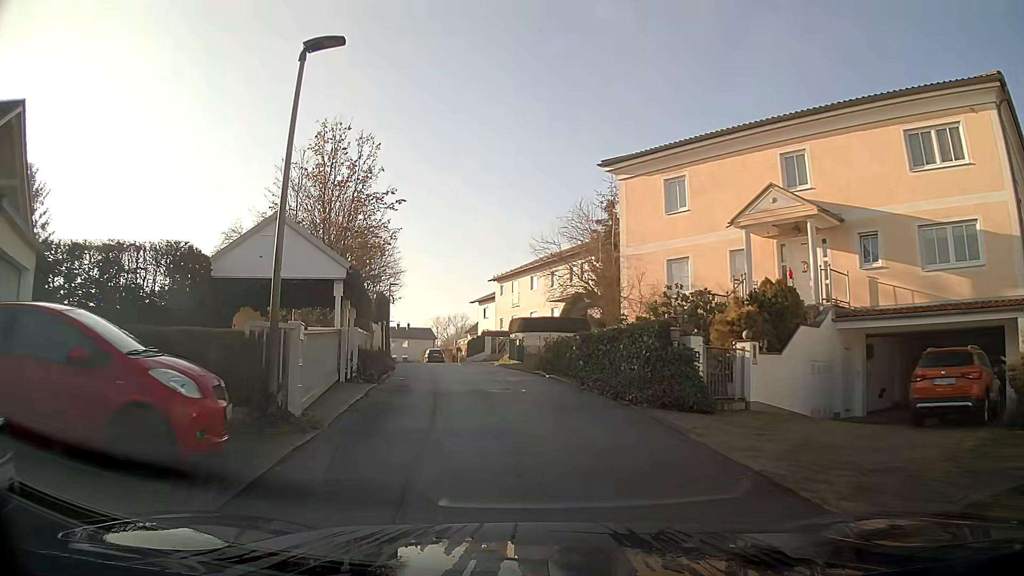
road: residential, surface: asphalt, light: Day
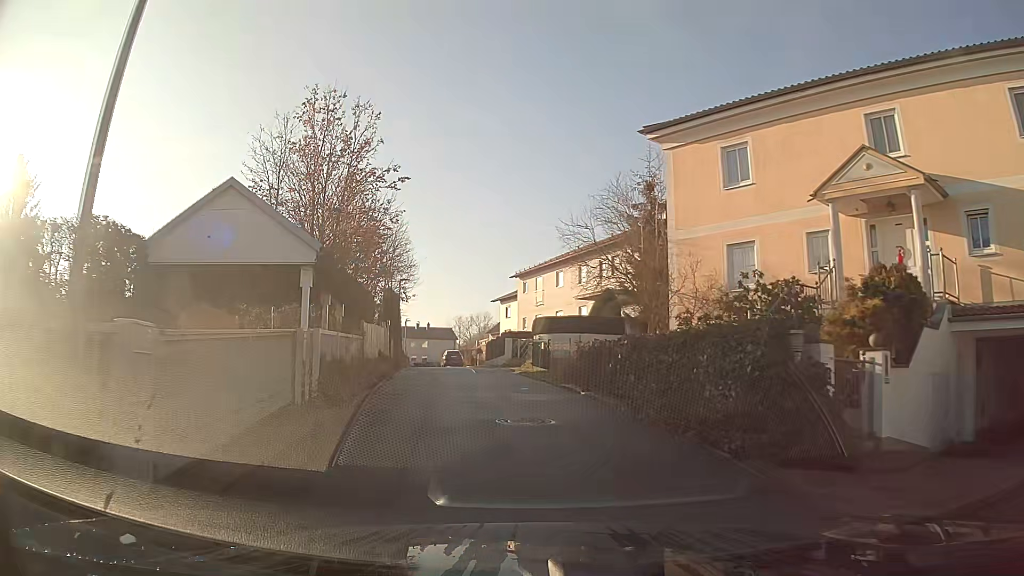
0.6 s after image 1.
(-0.1, +4.5) m; -2°
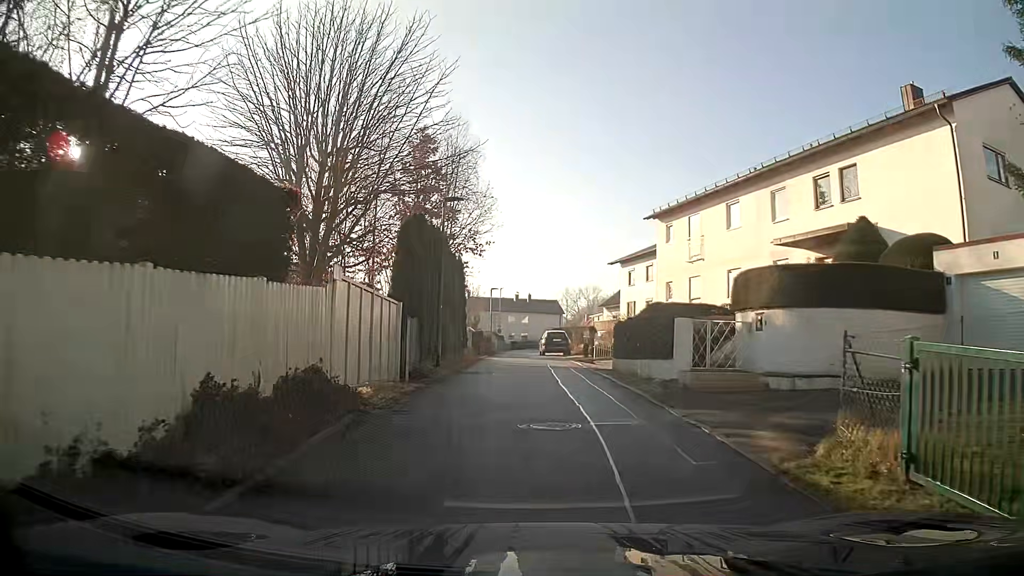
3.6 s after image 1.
(-1.7, +19.9) m; -8°
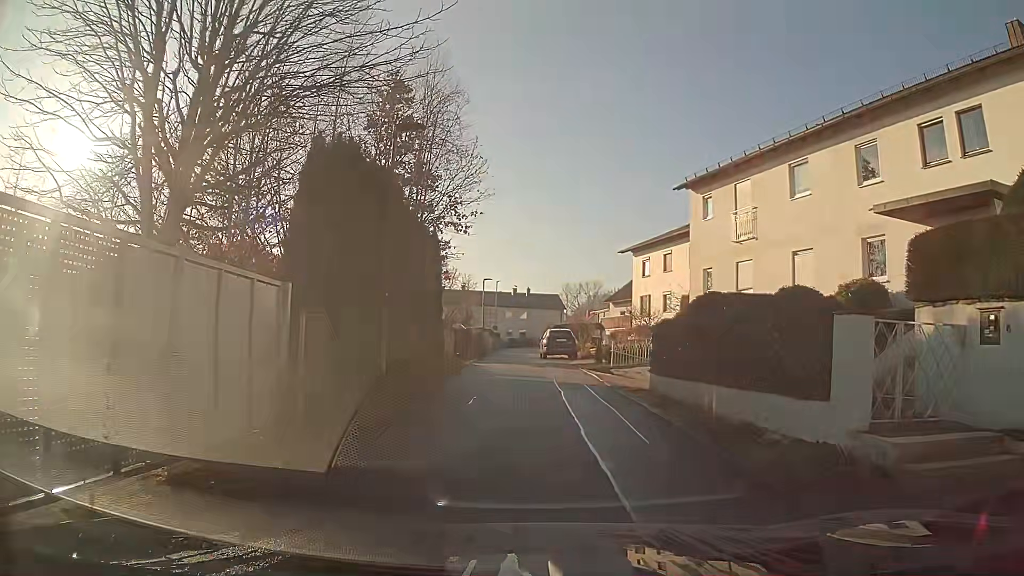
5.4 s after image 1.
(0.0, +7.3) m; +1°
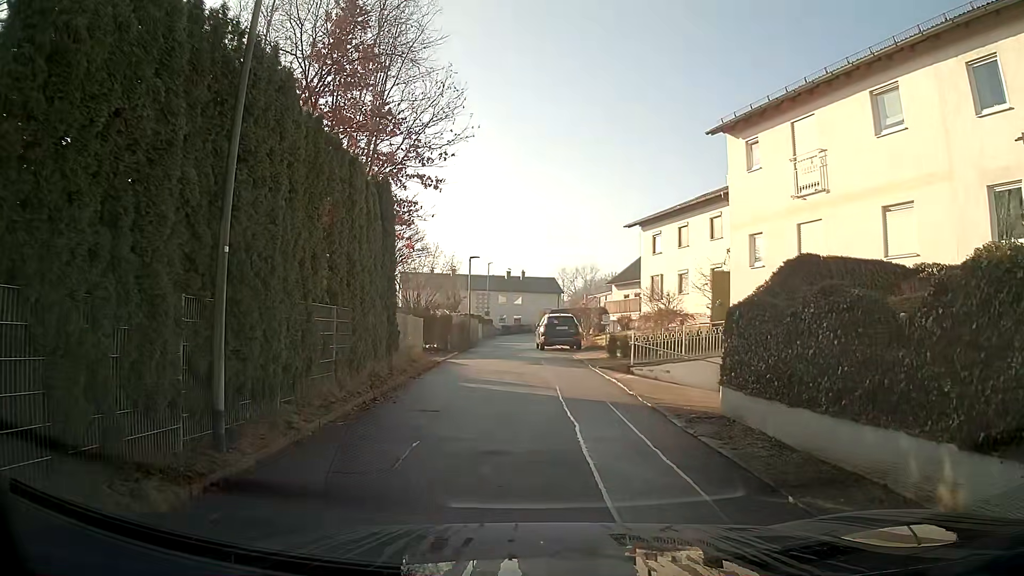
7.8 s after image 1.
(0.0, +6.3) m; 0°
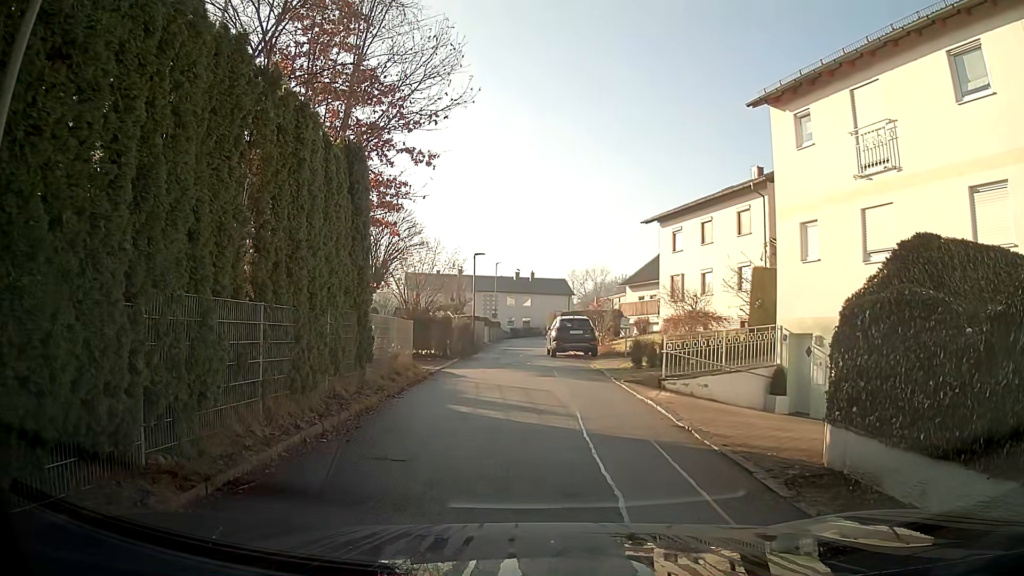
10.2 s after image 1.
(0.0, +3.2) m; -1°
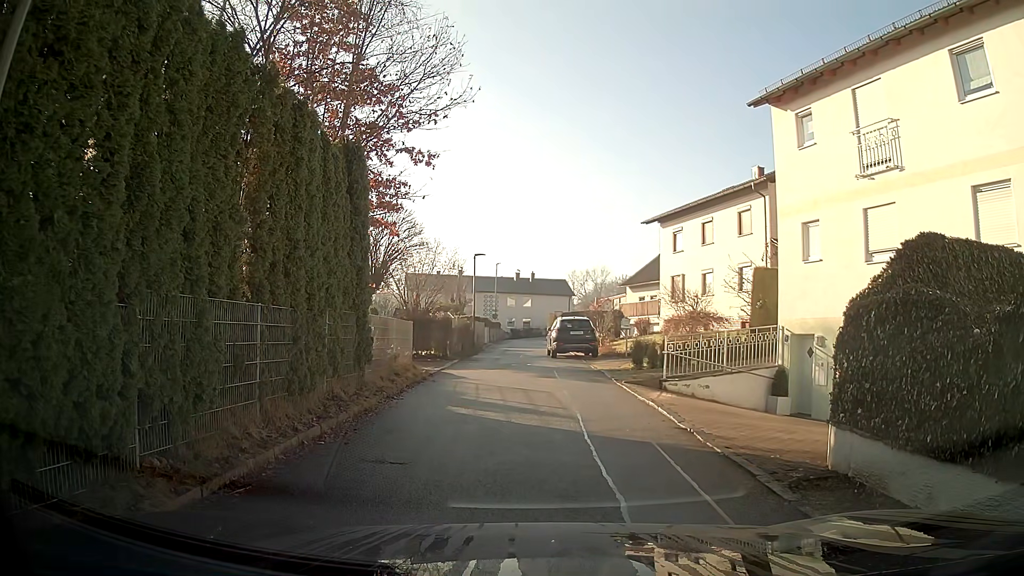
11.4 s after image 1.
(0.0, +0.2) m; 0°
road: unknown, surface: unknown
